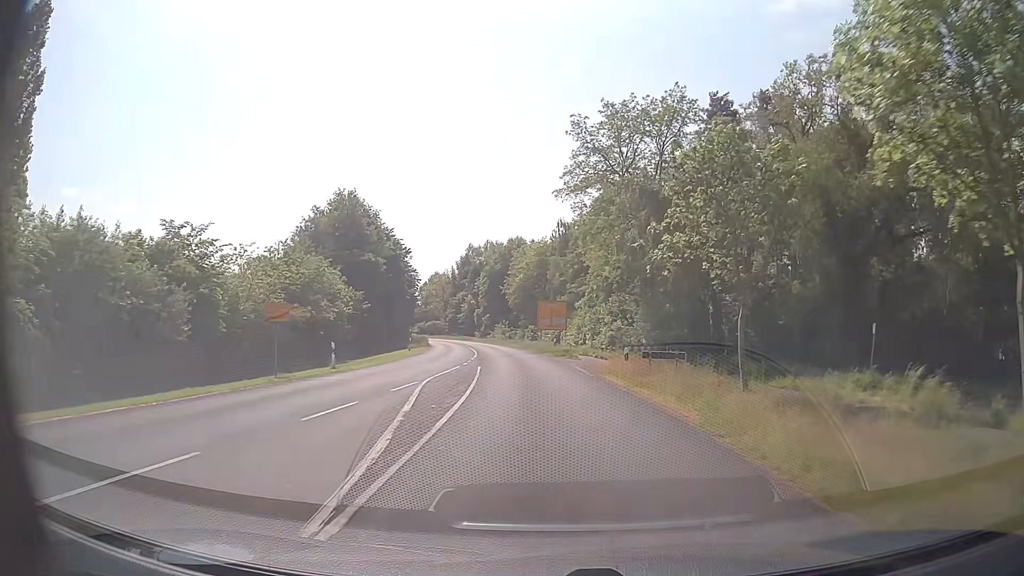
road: secondary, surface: asphalt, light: Day
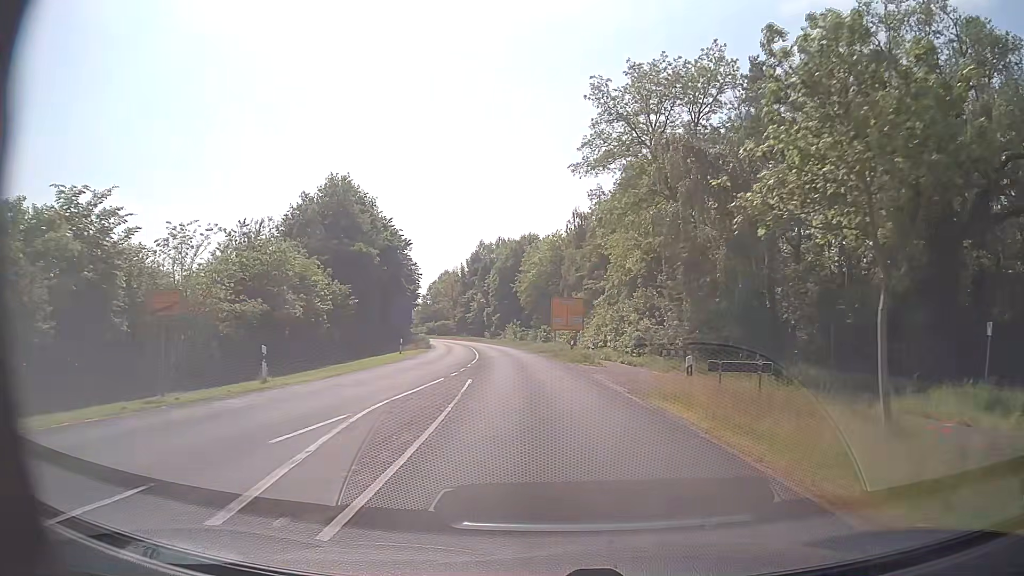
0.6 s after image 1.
(-0.1, +8.0) m; -1°
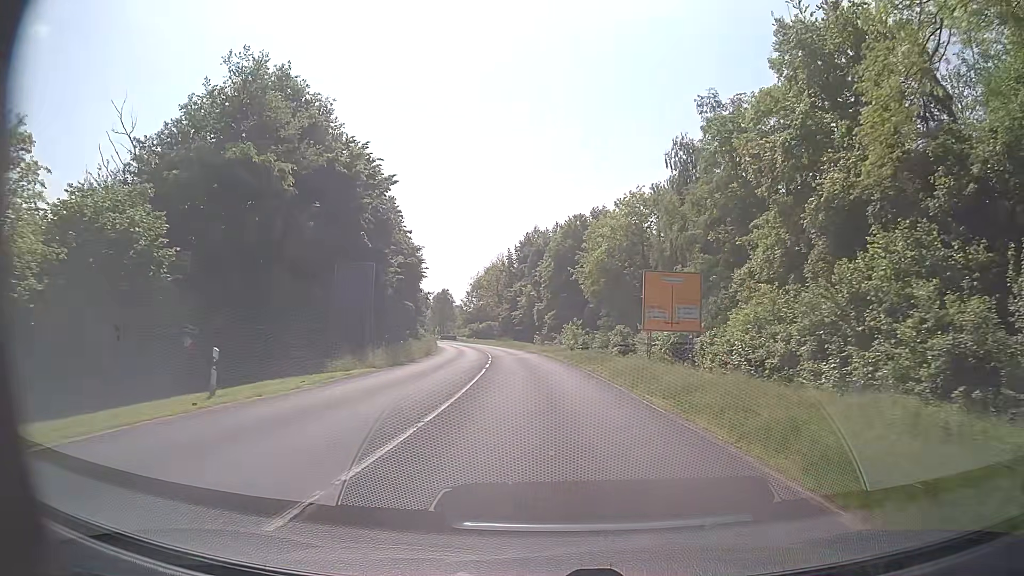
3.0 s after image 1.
(-1.5, +31.8) m; -5°
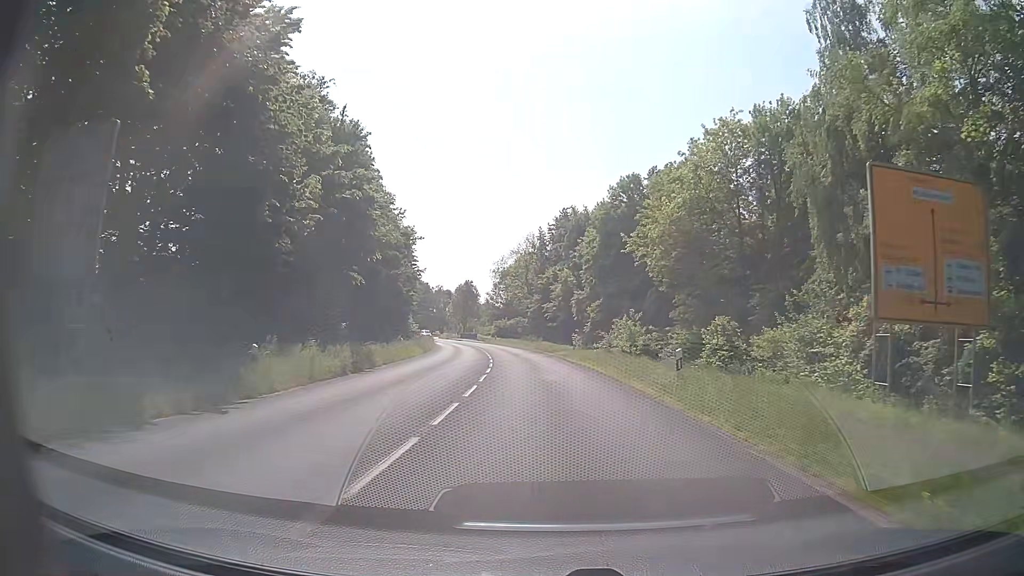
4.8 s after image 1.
(-0.7, +23.8) m; -3°
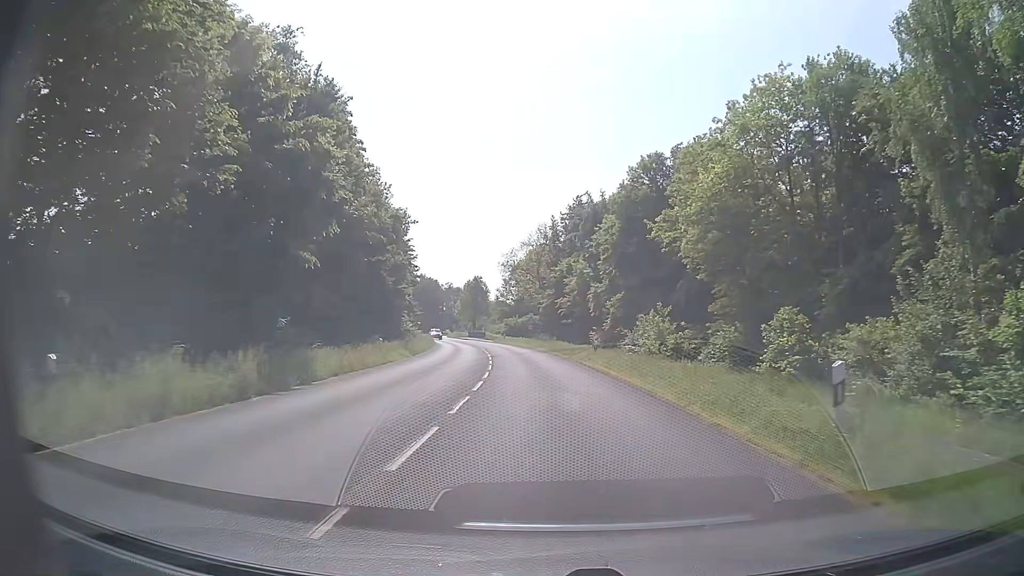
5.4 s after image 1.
(0.0, +7.9) m; -1°
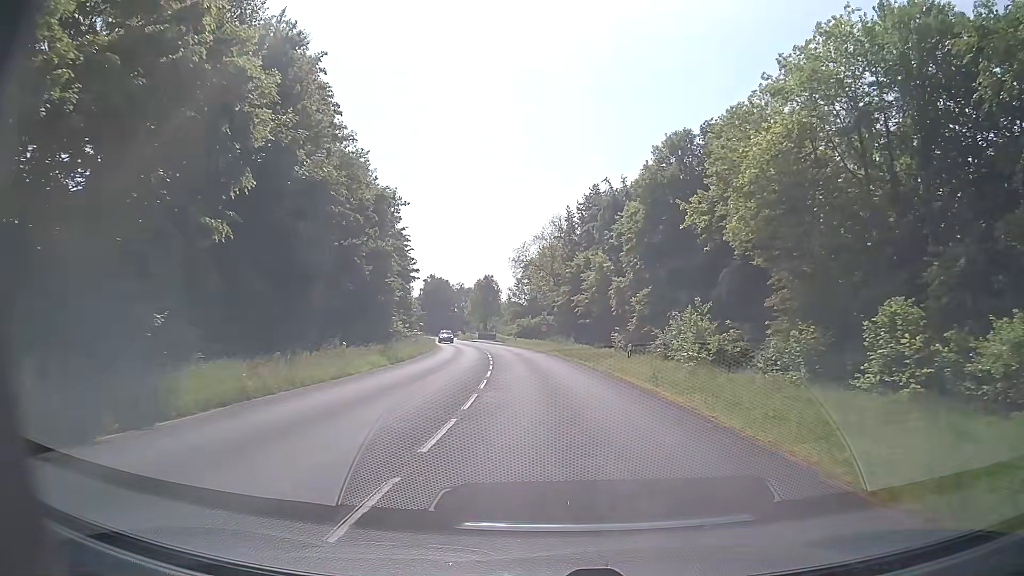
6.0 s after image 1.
(0.0, +7.9) m; -1°
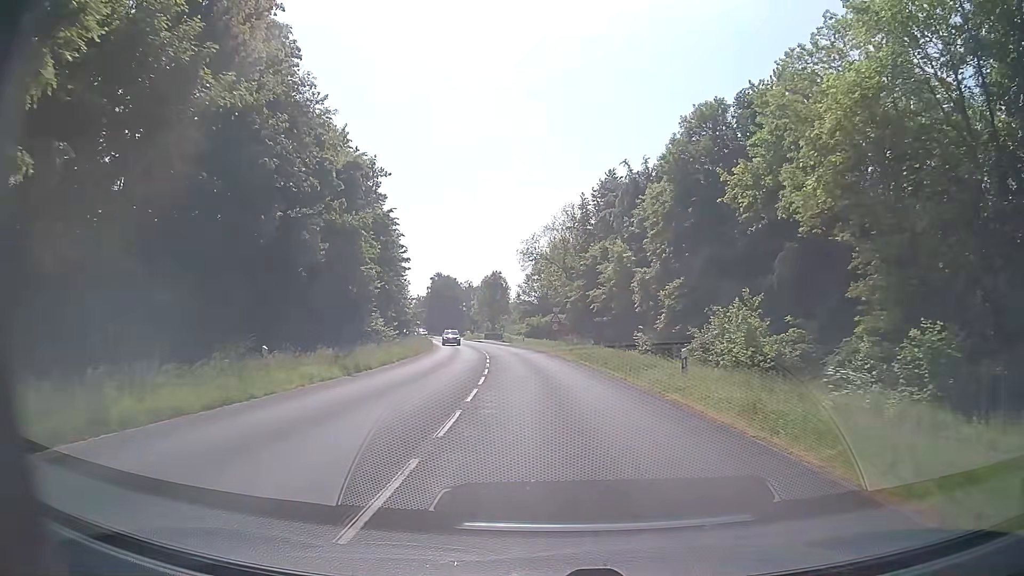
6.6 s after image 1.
(-0.1, +7.9) m; 0°
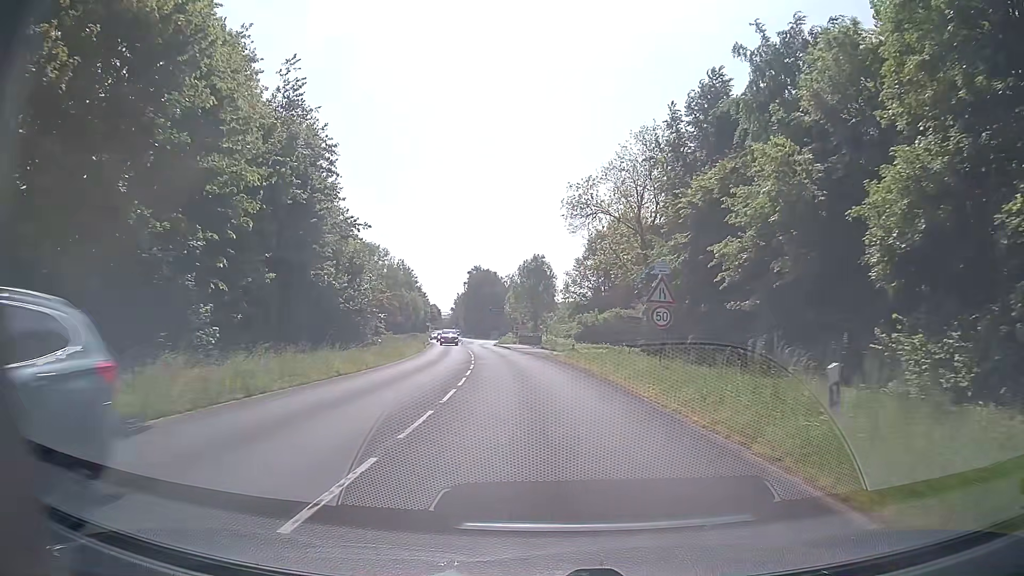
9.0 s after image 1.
(-1.2, +31.7) m; -4°
(0, +10) (-1, +20) (-2, +30) (-3, +40) (-4, +50) (-6, +60) (-7, +70) (-8, +79) (-9, +89) (-10, +99) m
